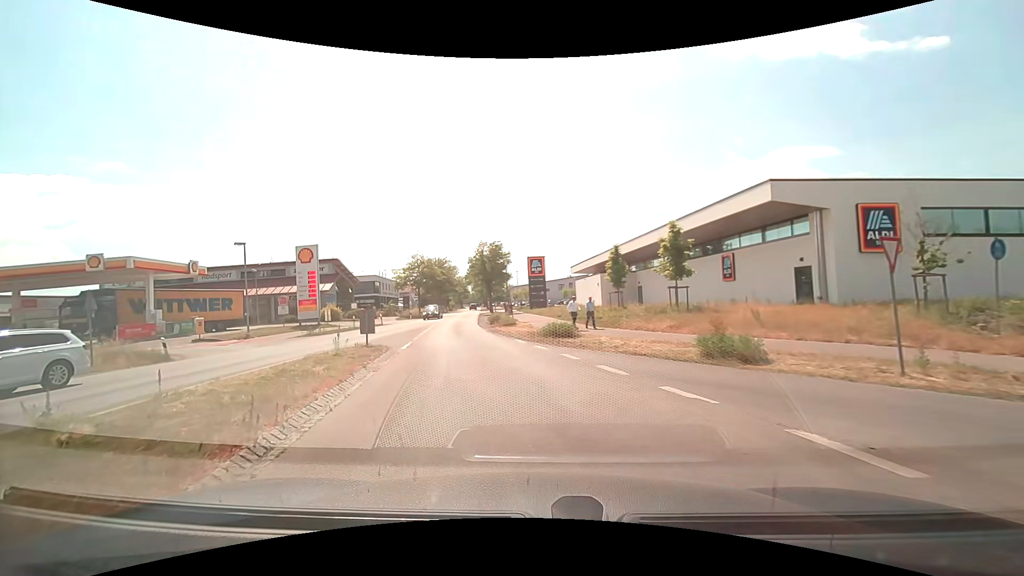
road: tertiary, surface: asphalt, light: Day
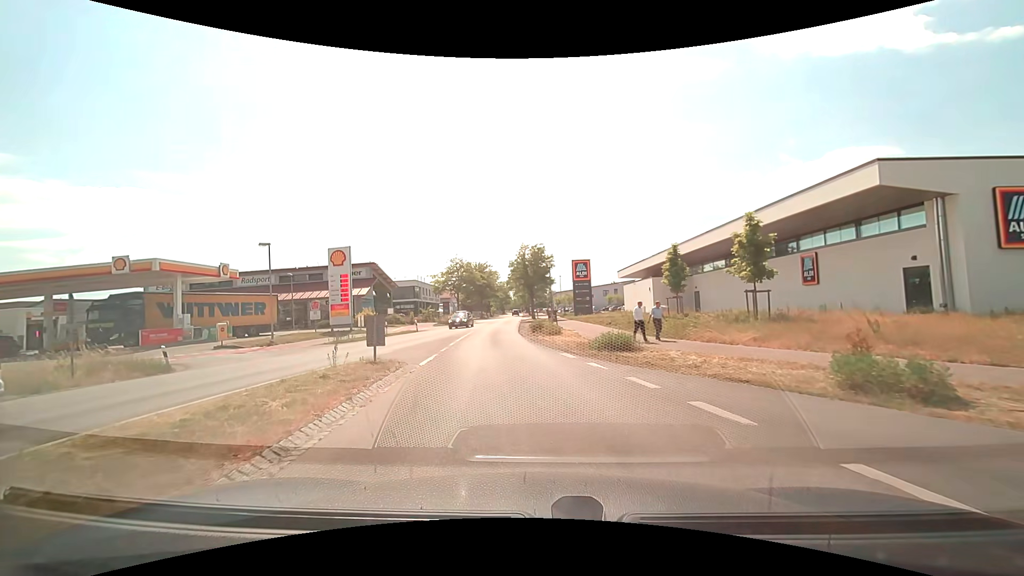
(-0.1, +3.6) m; -5°
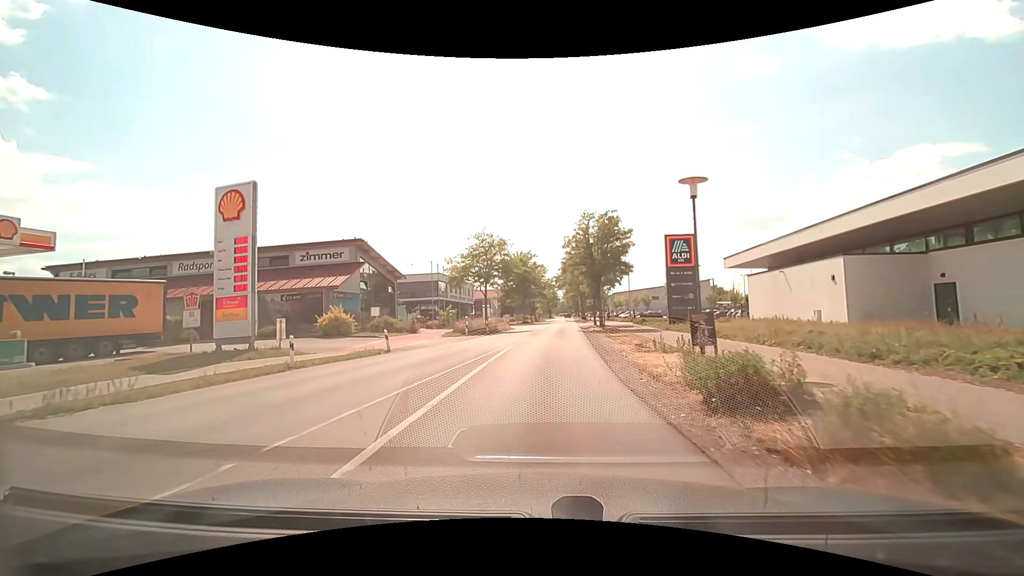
(-1.7, +23.2) m; -5°
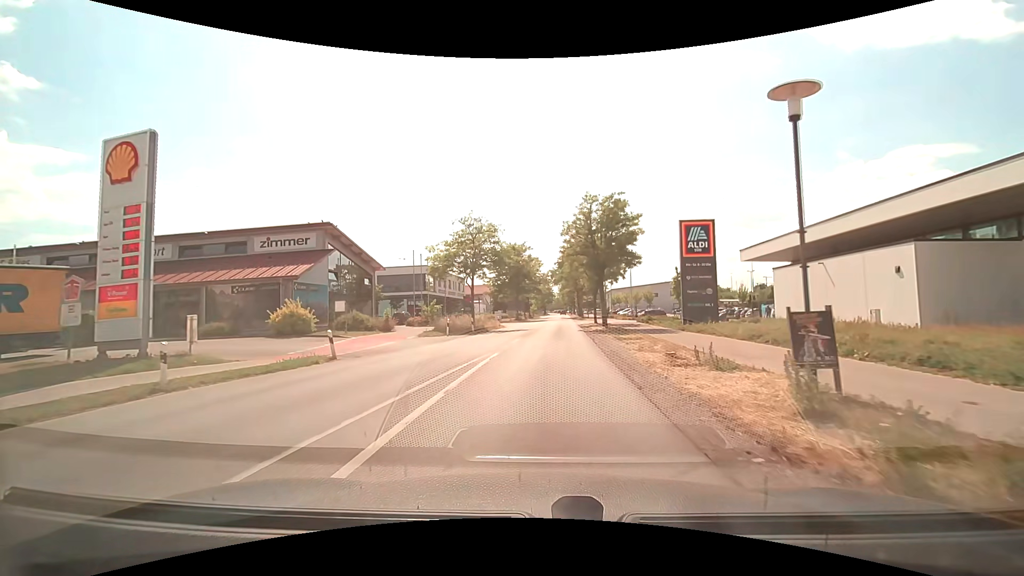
(0.0, +5.6) m; 0°
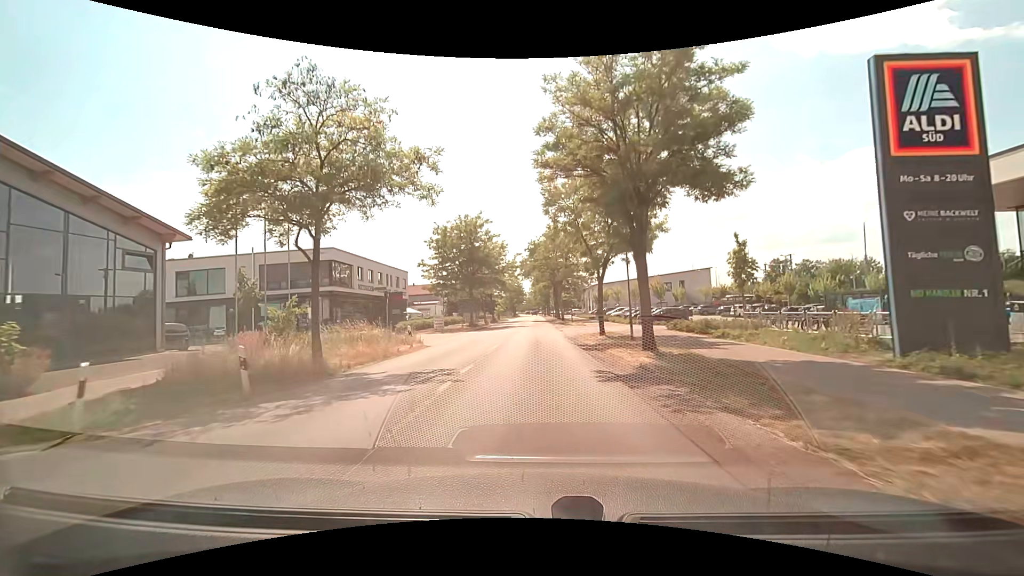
(+0.7, +23.4) m; +3°
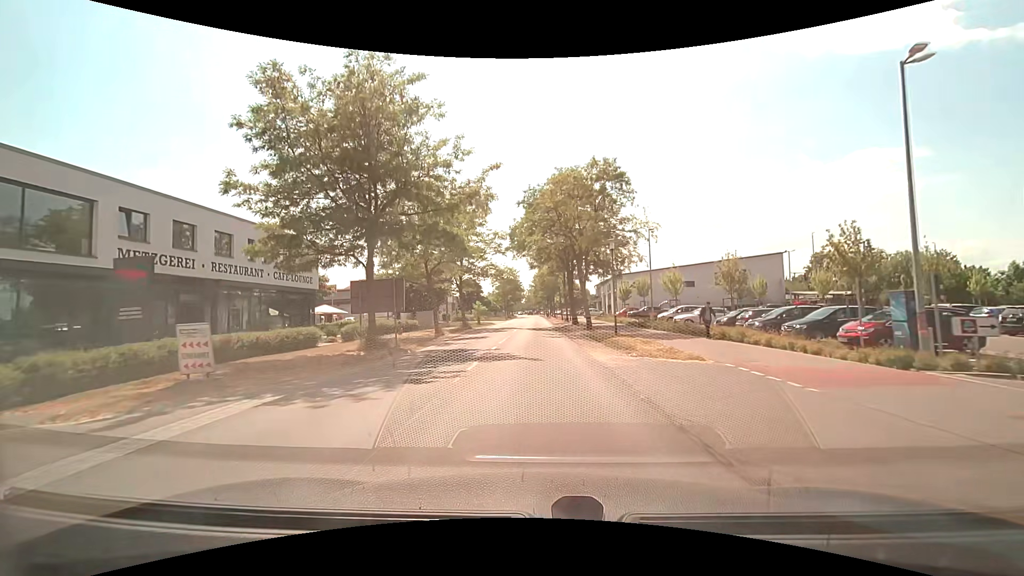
(-0.2, +31.8) m; -1°
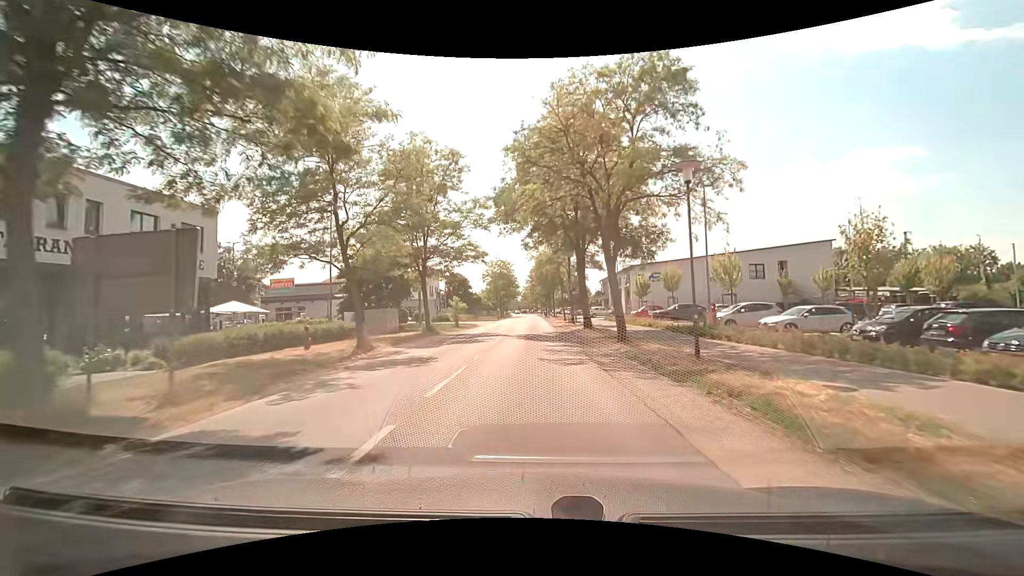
(+0.1, +13.8) m; 0°
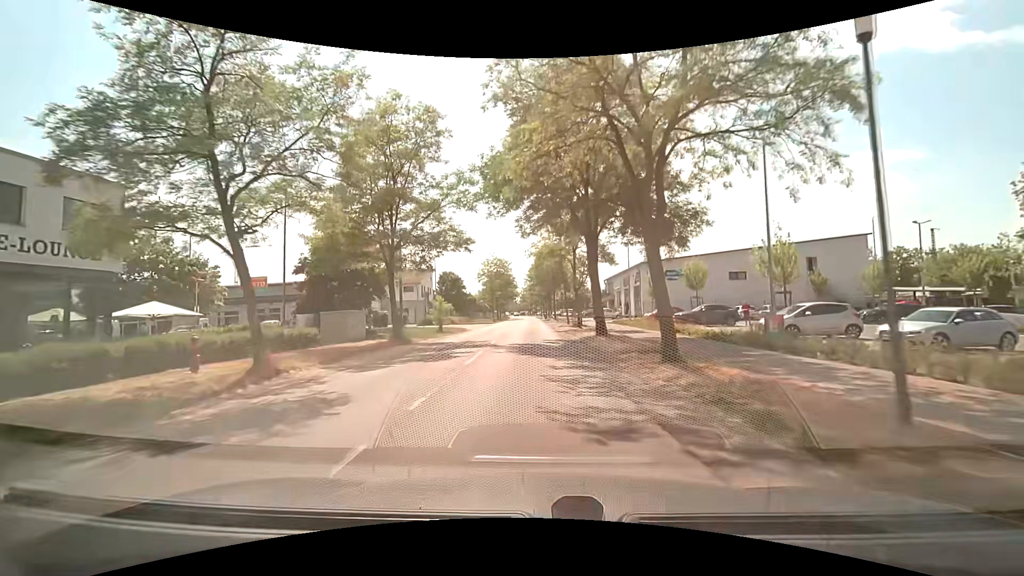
(0.0, +7.0) m; +1°
(0, +10) (0, +20) (-1, +30) (-1, +40) (-1, +50) (-1, +60) (-1, +70) (-2, +80) (-2, +90) (-2, +100) m
